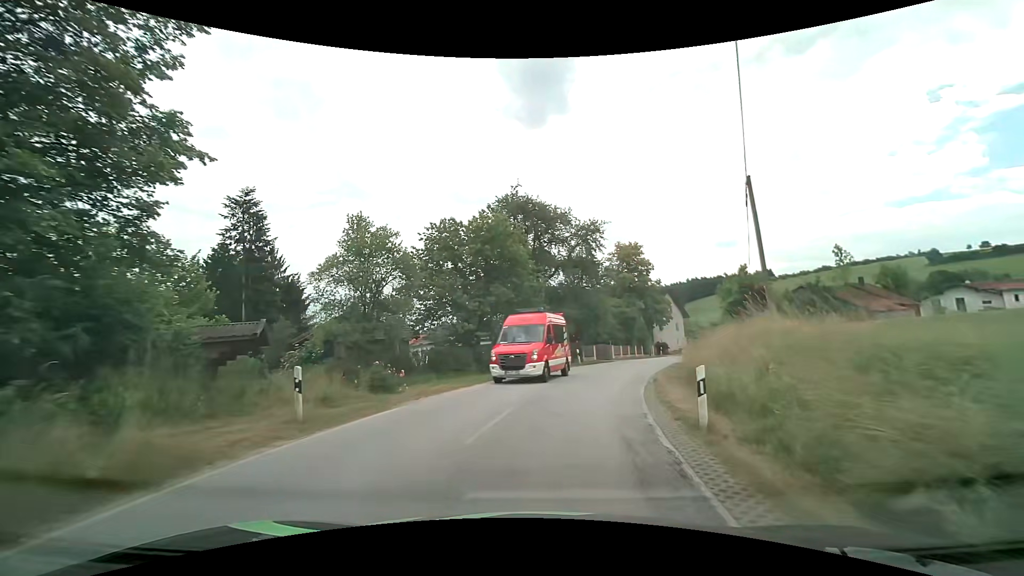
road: secondary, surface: asphalt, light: Day
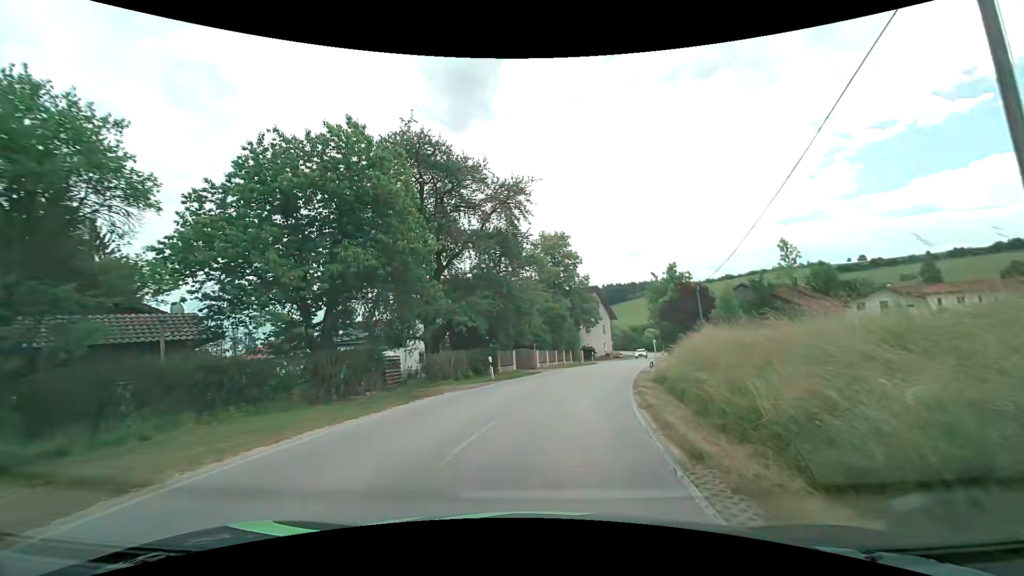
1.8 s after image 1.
(+1.1, +12.5) m; +9°
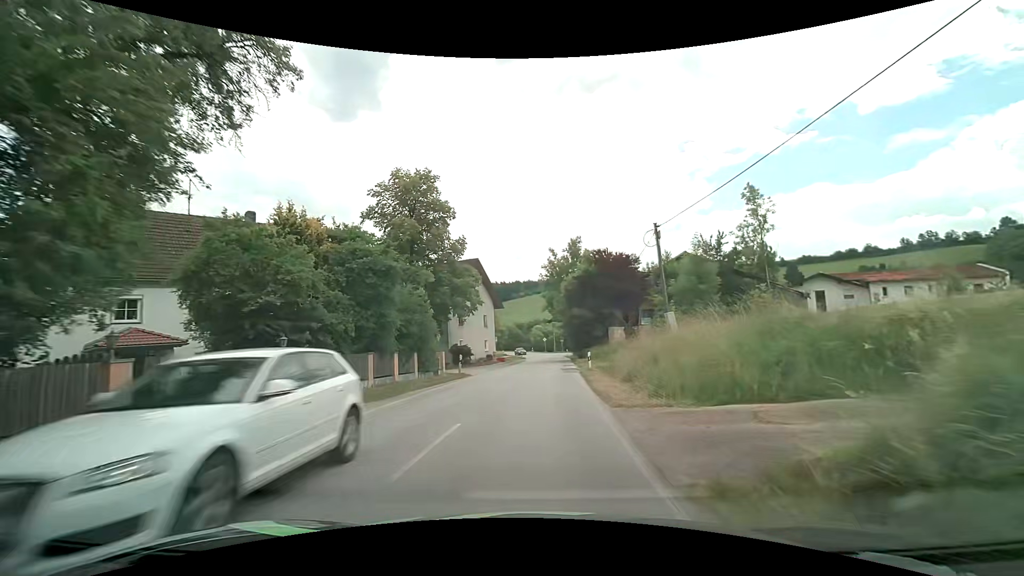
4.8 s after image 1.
(+3.4, +24.7) m; +13°
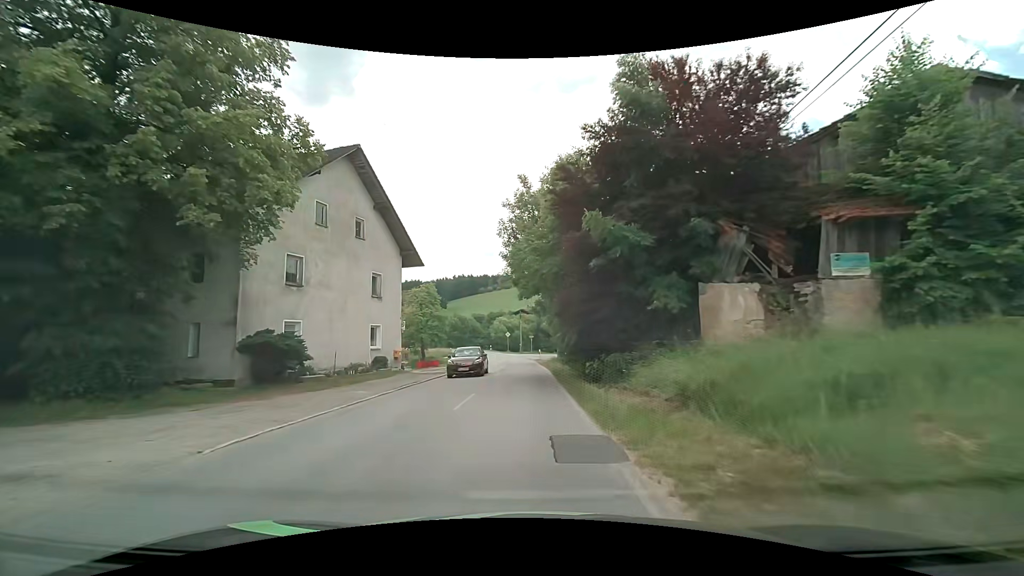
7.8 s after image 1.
(+1.5, +30.2) m; +4°
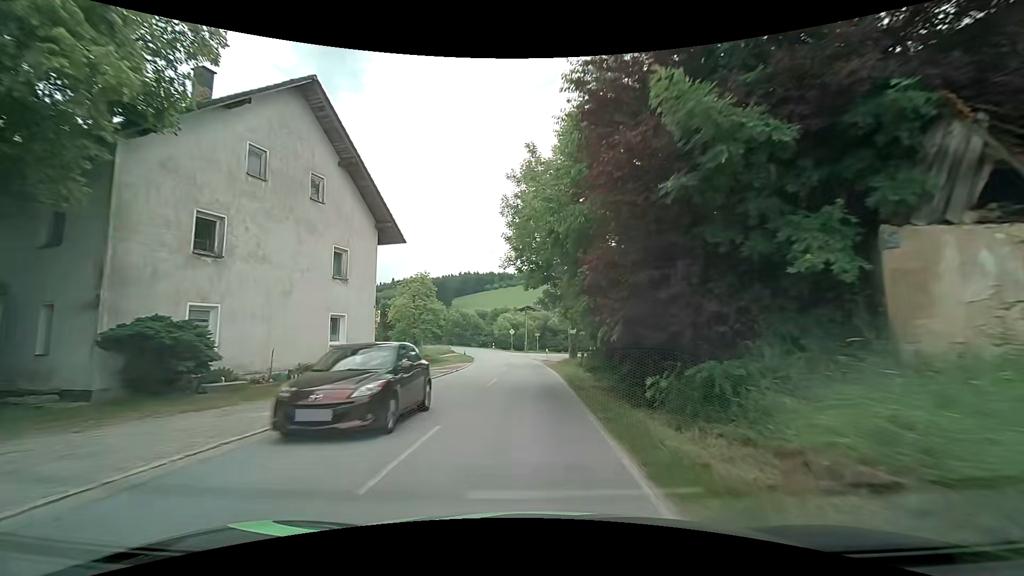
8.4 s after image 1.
(0.0, +6.2) m; -1°
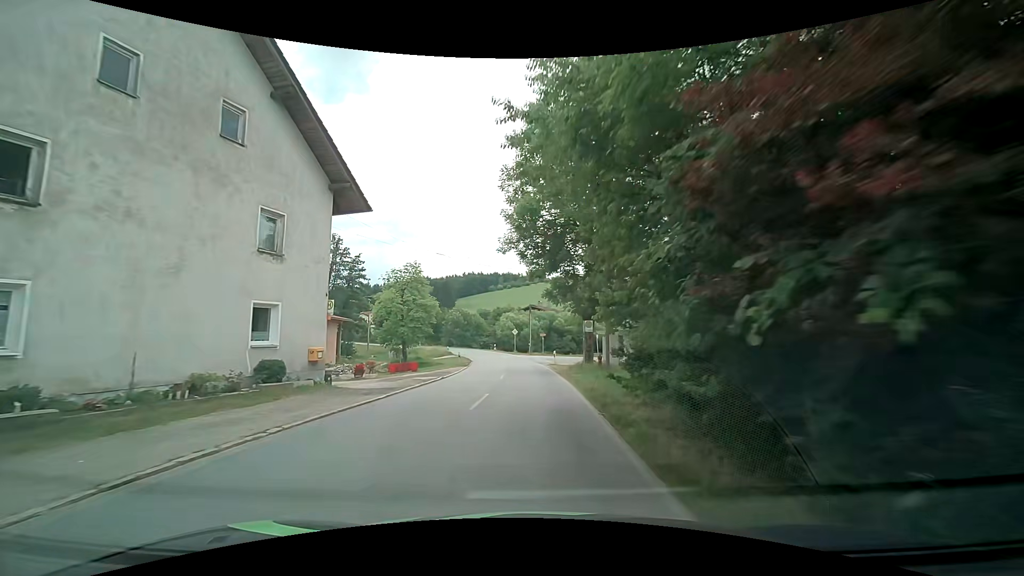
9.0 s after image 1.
(0.0, +6.2) m; 0°
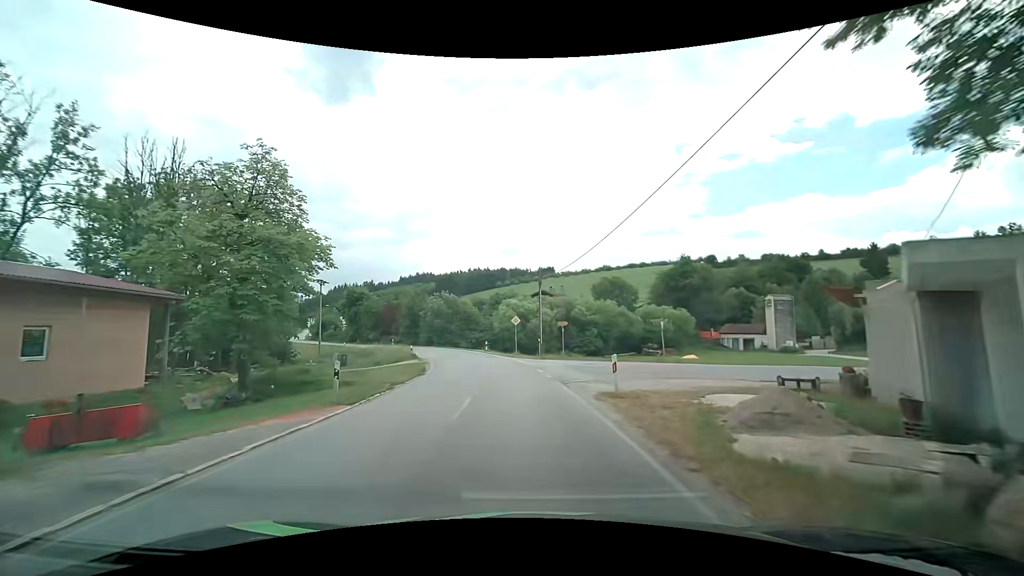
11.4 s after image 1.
(-0.1, +25.6) m; -1°
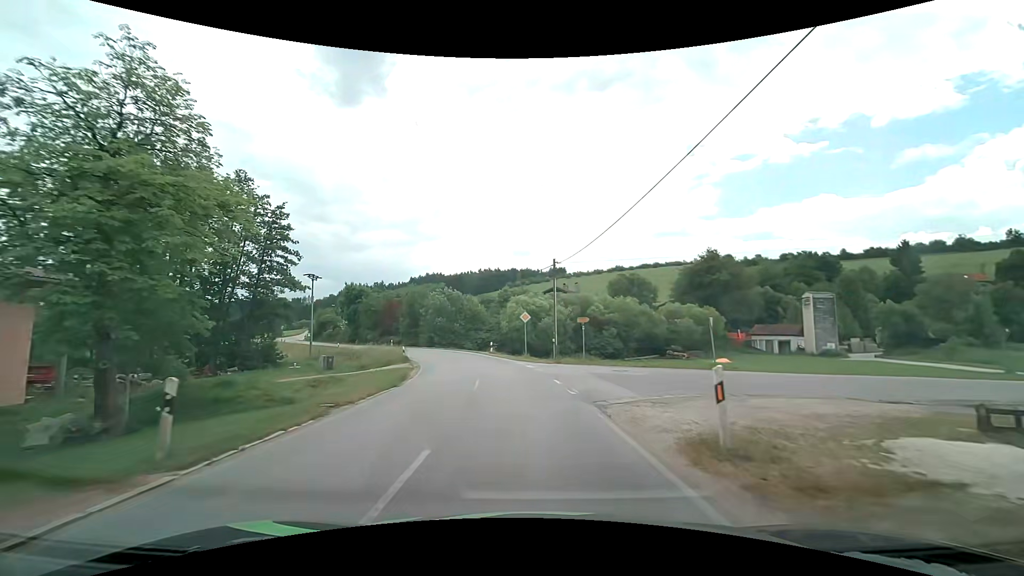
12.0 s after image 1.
(0.0, +6.6) m; -1°
(0, +10) (-1, +20) (-2, +30) (-4, +40) (-8, +49) (-13, +58) (-18, +66) (-24, +74) (-30, +82) (-37, +90) m
